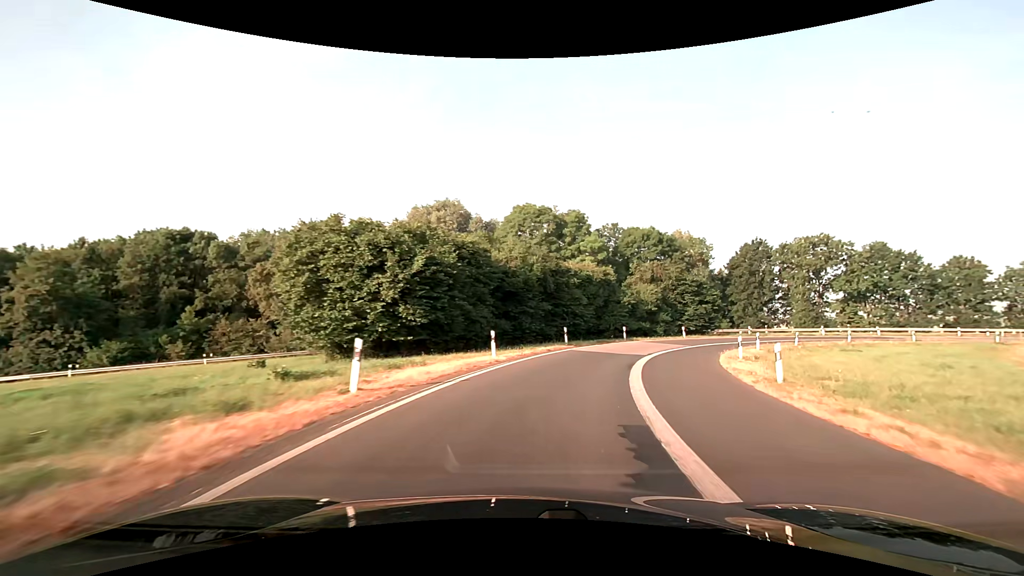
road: motorway_link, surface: asphalt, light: Day
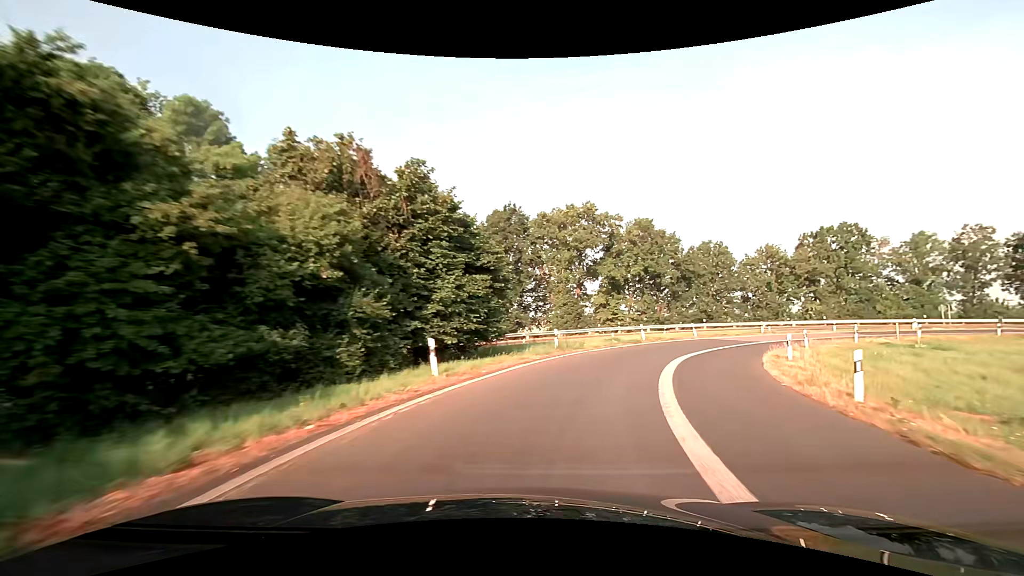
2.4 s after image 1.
(+9.0, +33.9) m; +31°
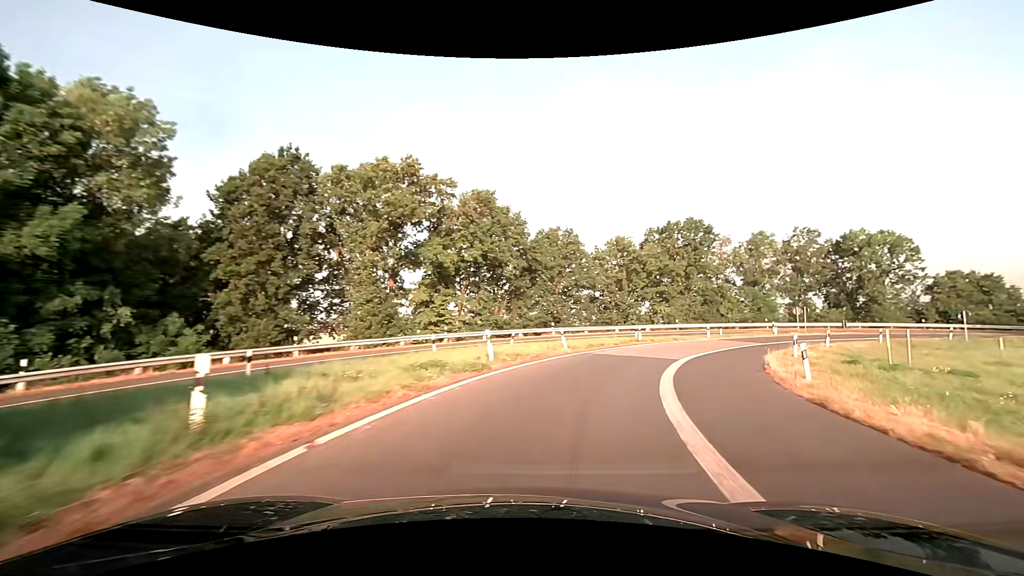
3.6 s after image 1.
(+2.8, +17.1) m; +19°
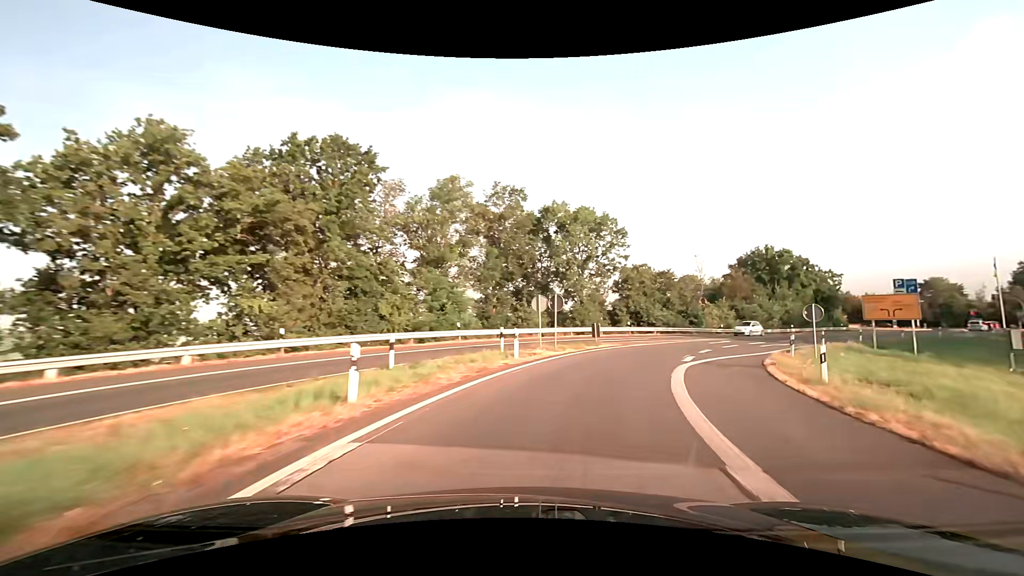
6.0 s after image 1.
(+11.0, +31.6) m; +38°
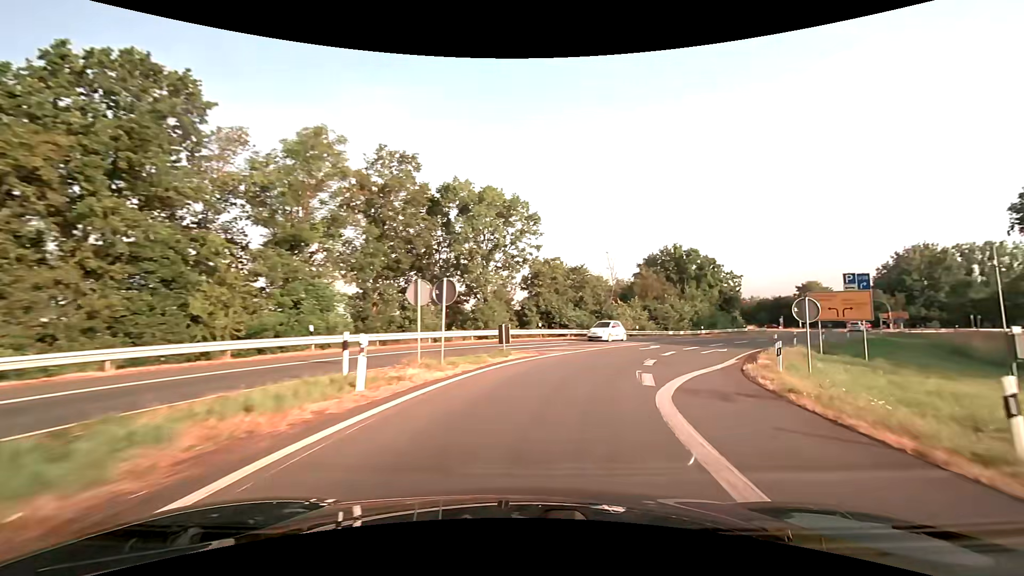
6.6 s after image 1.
(+0.9, +8.3) m; +11°
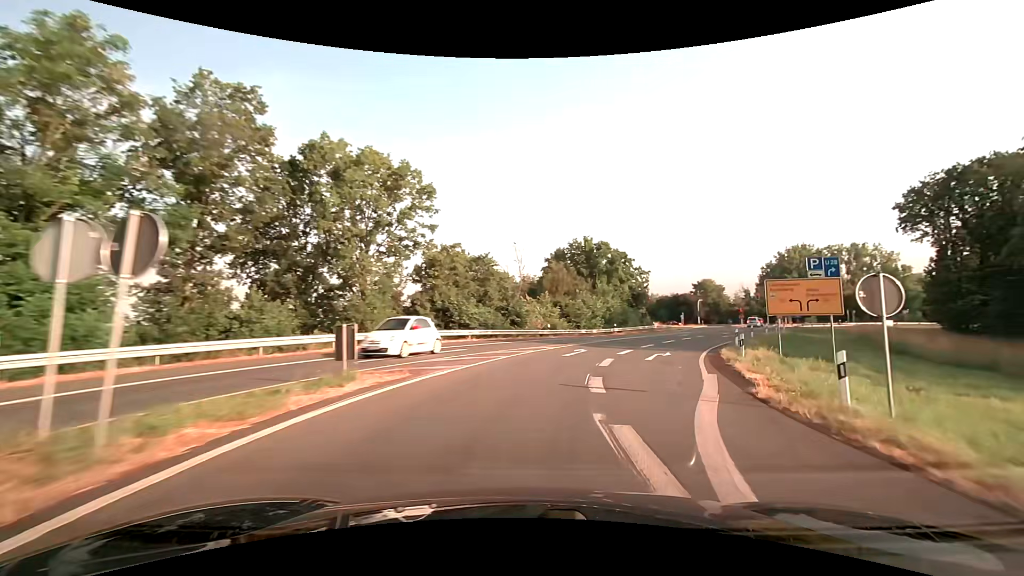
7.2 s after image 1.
(+0.9, +8.2) m; +13°
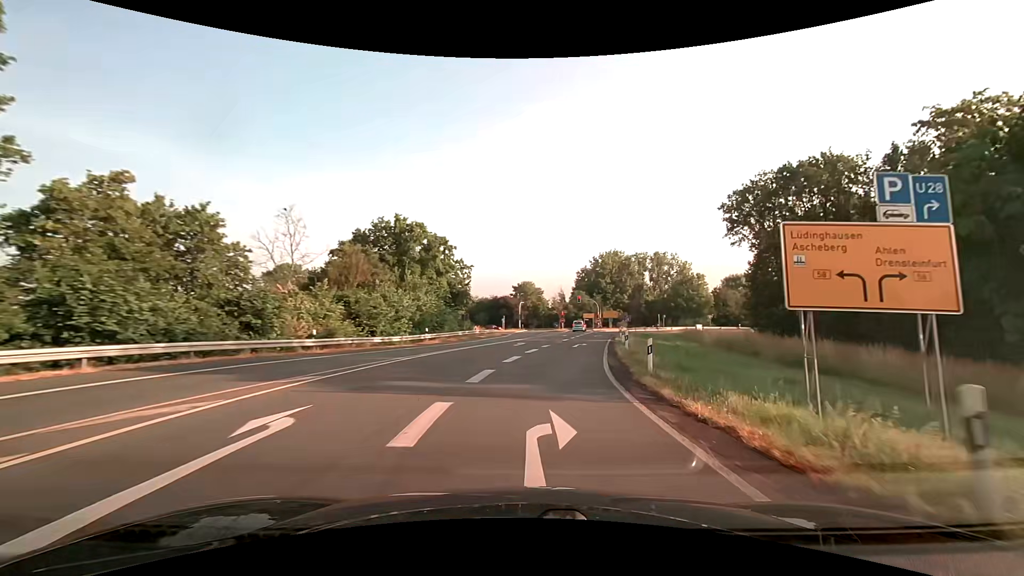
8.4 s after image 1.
(+2.8, +16.2) m; +19°
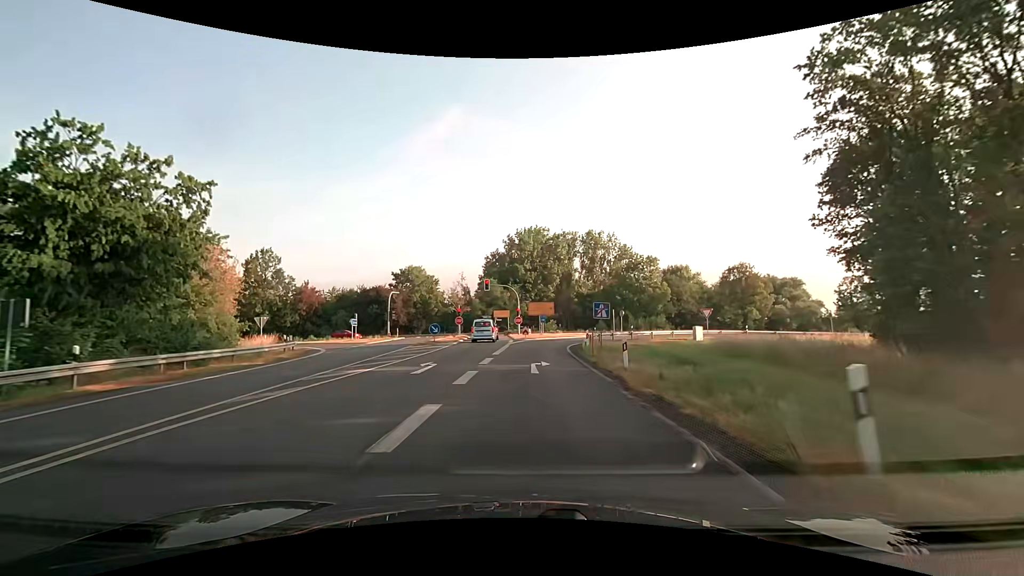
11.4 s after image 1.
(+6.2, +41.3) m; +12°
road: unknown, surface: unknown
(0, +10) (0, +20) (0, +30) (+2, +40) (+7, +49) (+13, +56) (+22, +61) (+31, +65) (+41, +66) (+51, +66) m
